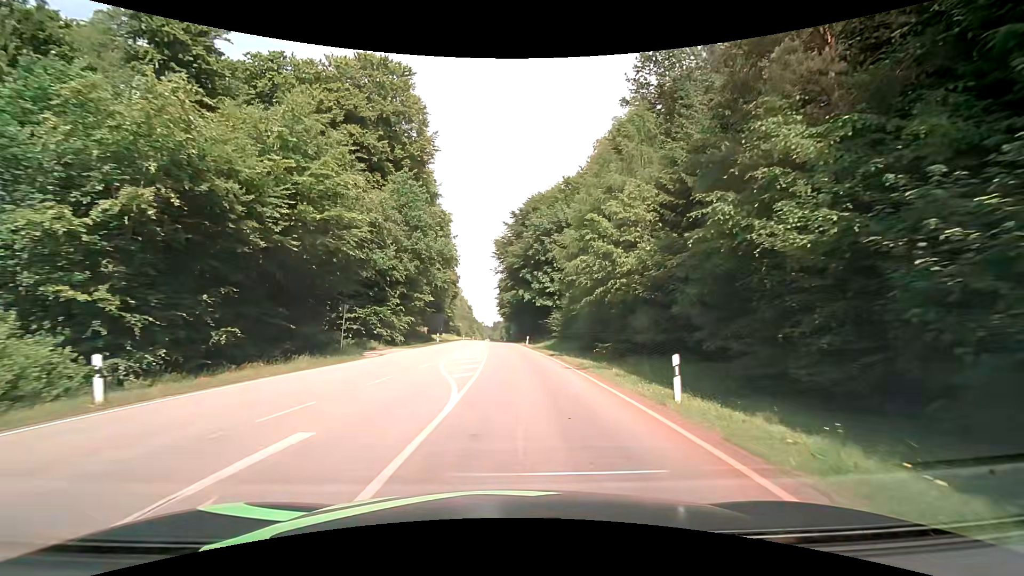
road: secondary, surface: asphalt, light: Day
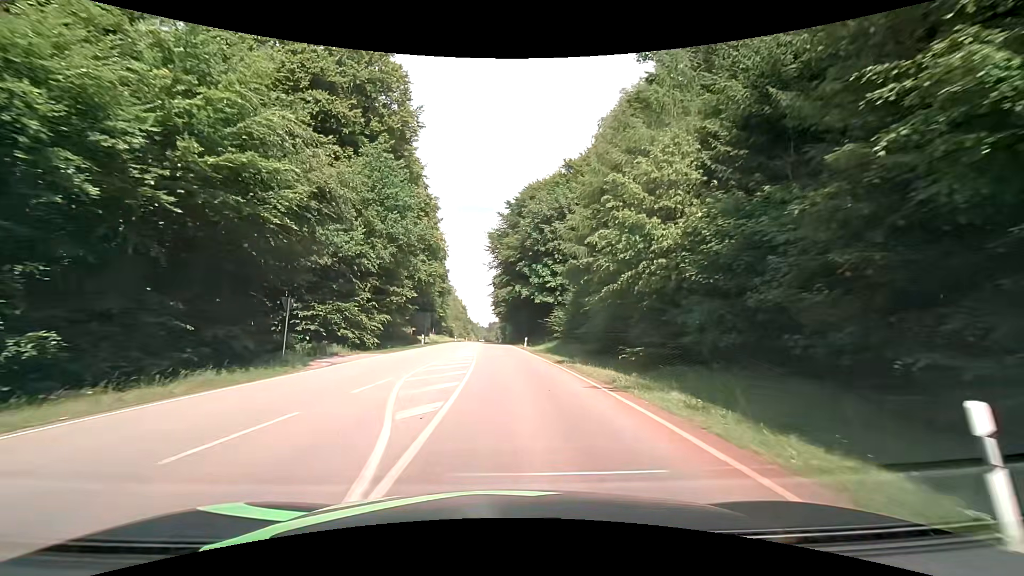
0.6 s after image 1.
(0.0, +7.3) m; +1°
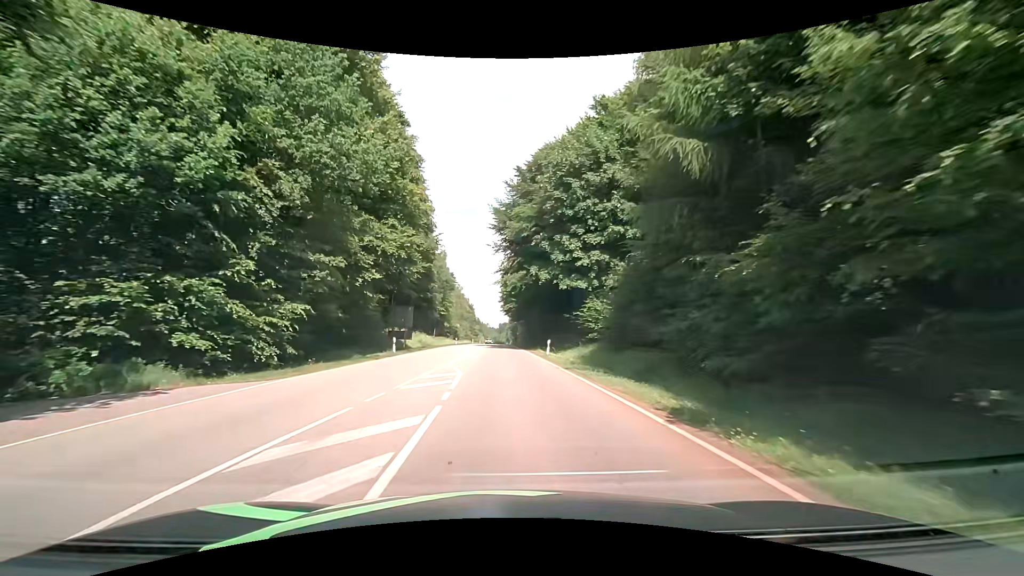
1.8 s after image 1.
(-0.1, +16.6) m; -1°
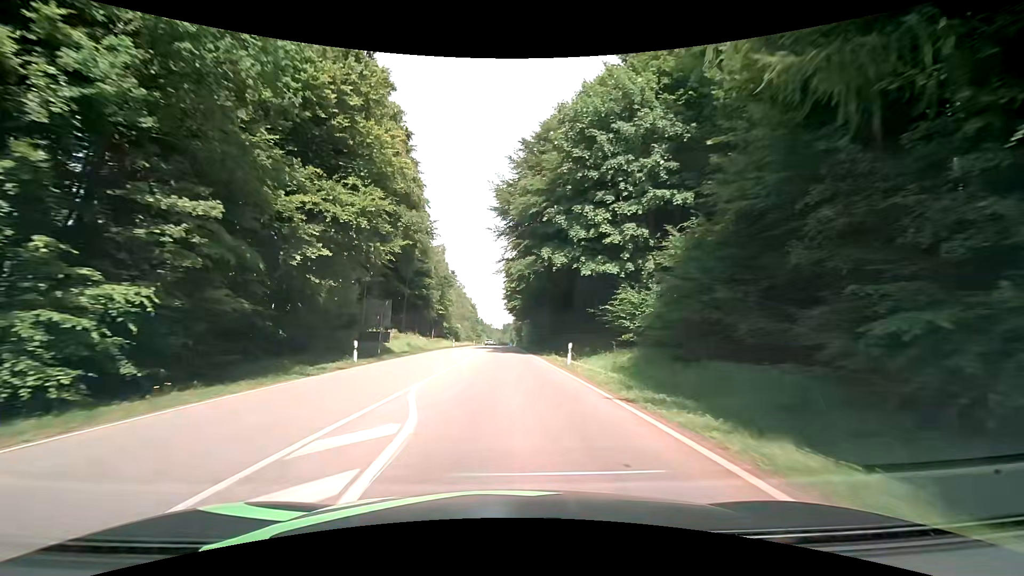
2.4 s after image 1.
(0.0, +9.3) m; 0°
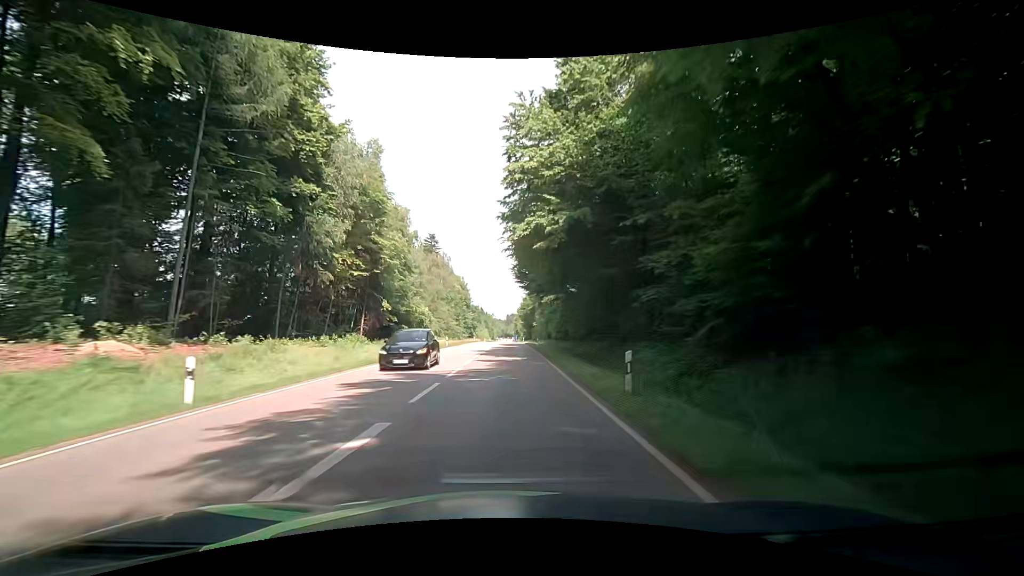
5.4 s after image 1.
(-0.6, +55.8) m; -1°
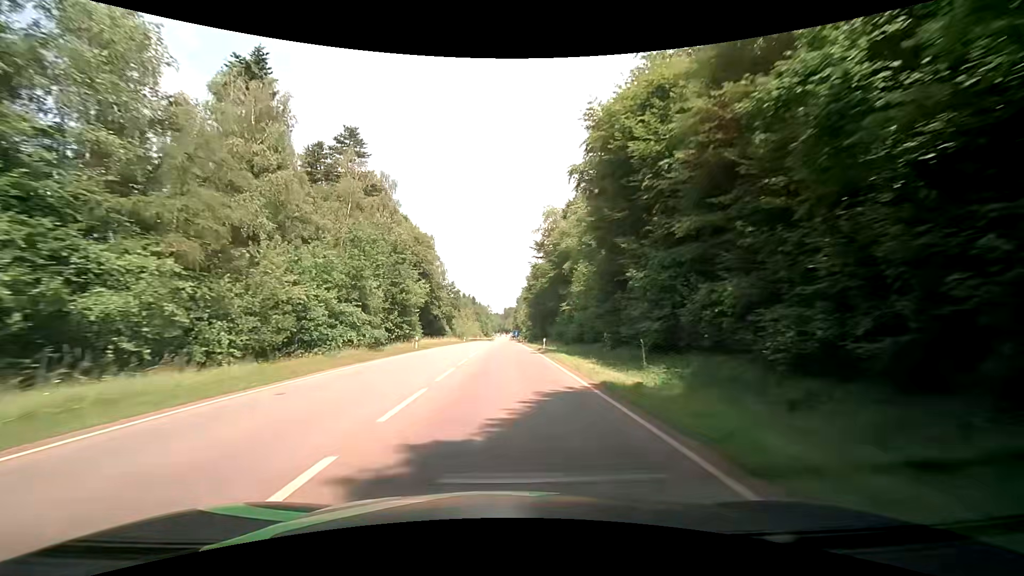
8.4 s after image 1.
(+0.1, +62.7) m; 0°
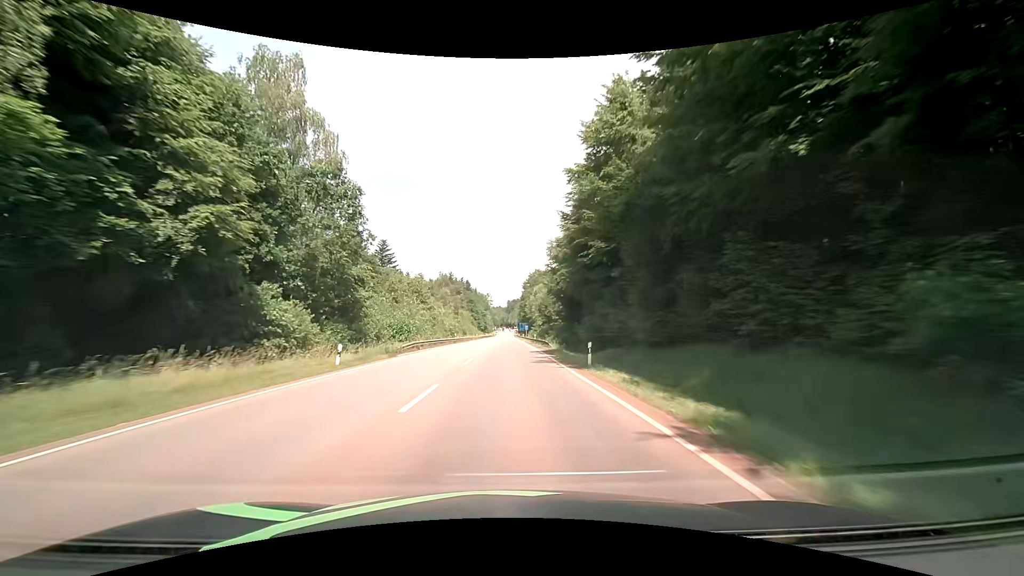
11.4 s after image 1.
(+0.2, +65.9) m; 0°
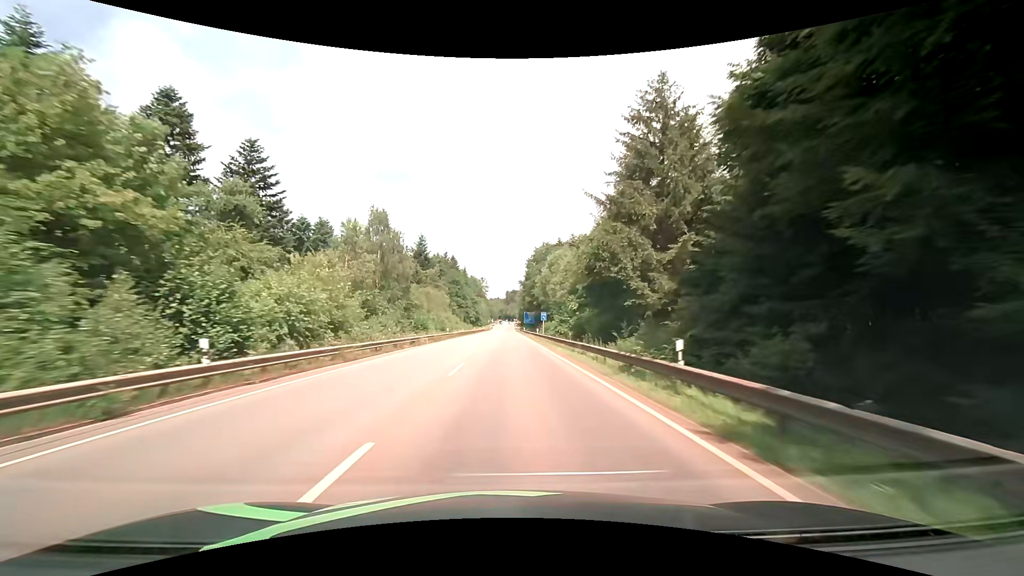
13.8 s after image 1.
(+0.1, +54.8) m; 0°
(0, +10) (0, +20) (0, +30) (0, +40) (0, +50) (0, +60) (0, +70) (0, +80) (0, +90) (+1, +100) m
